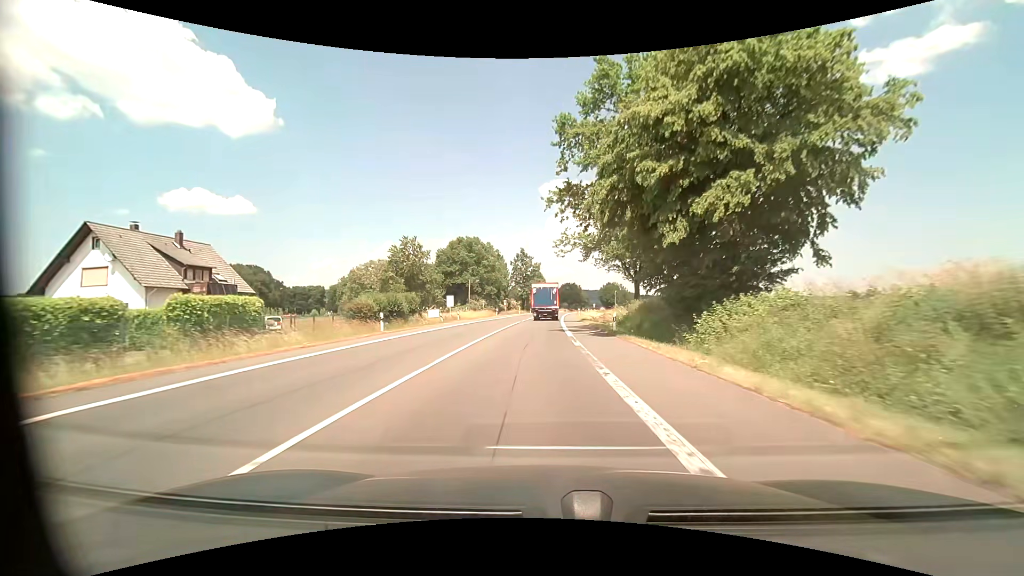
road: primary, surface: asphalt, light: Day
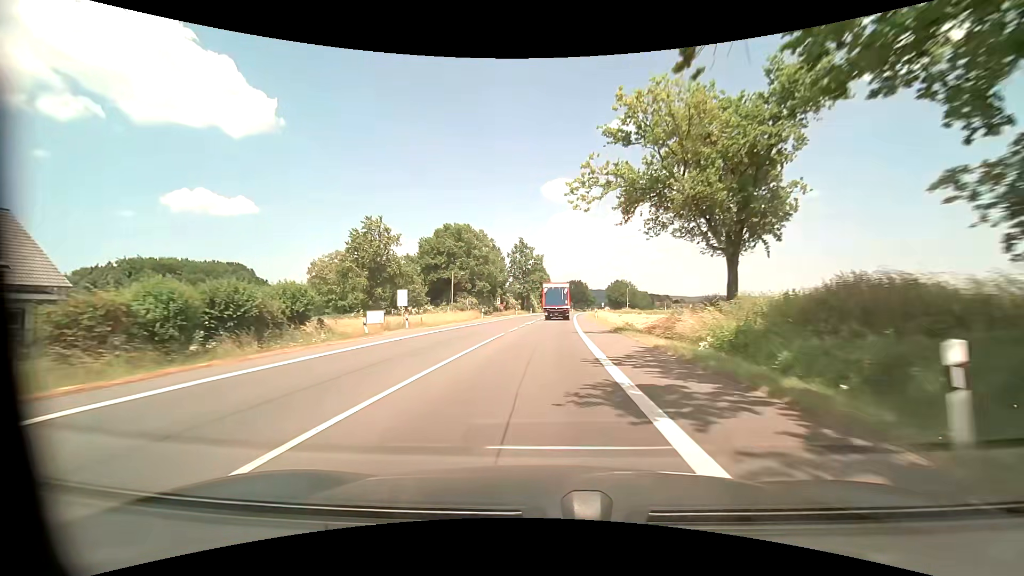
(-0.1, +21.1) m; 0°
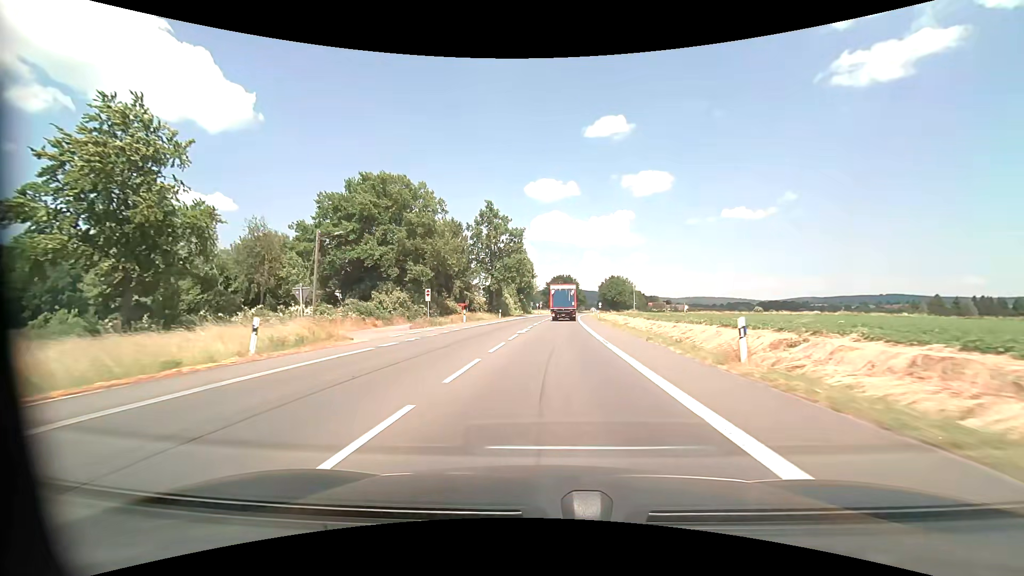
(+0.6, +42.5) m; +2°
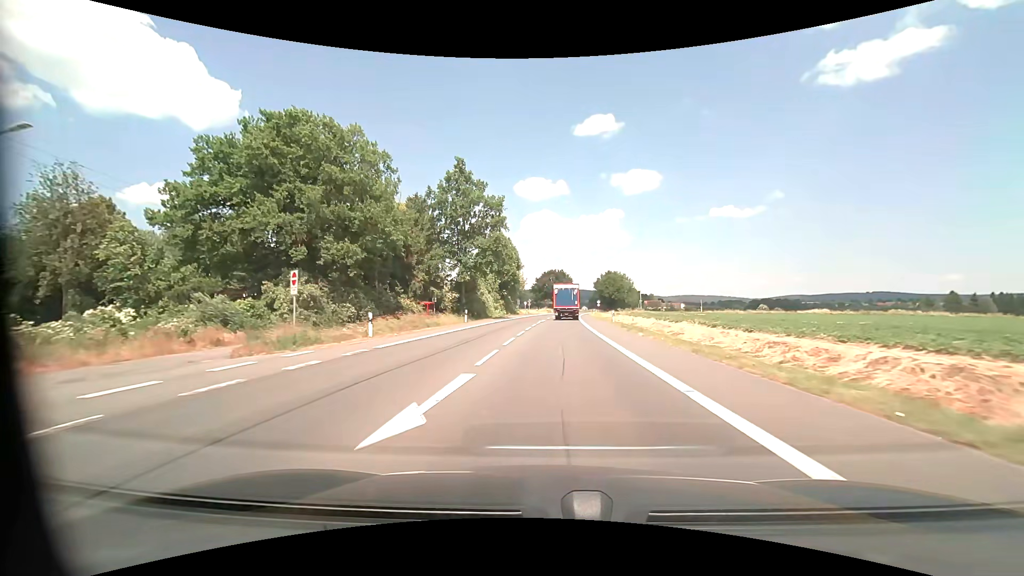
(+0.2, +21.4) m; +1°
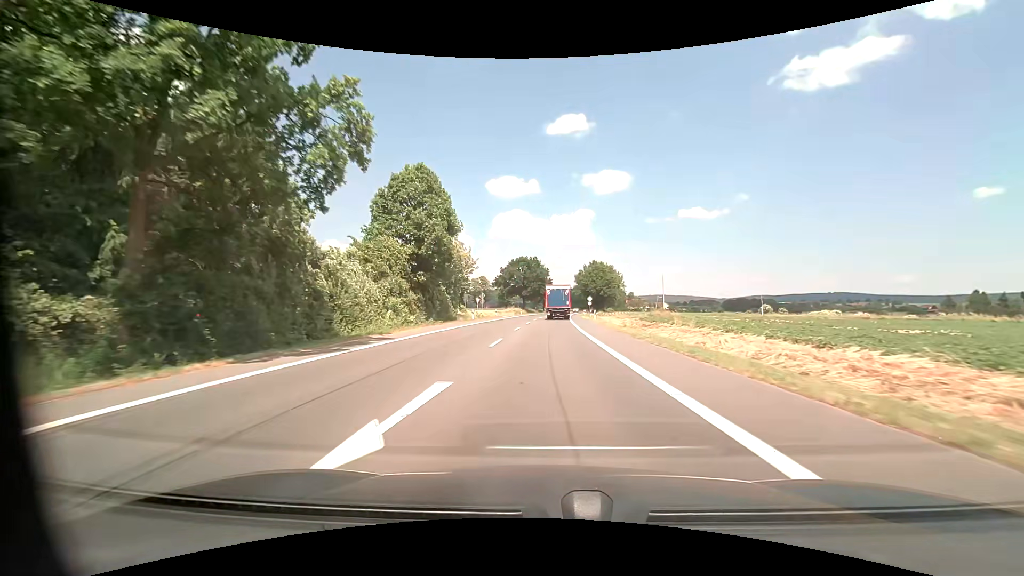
(+1.0, +42.7) m; +3°
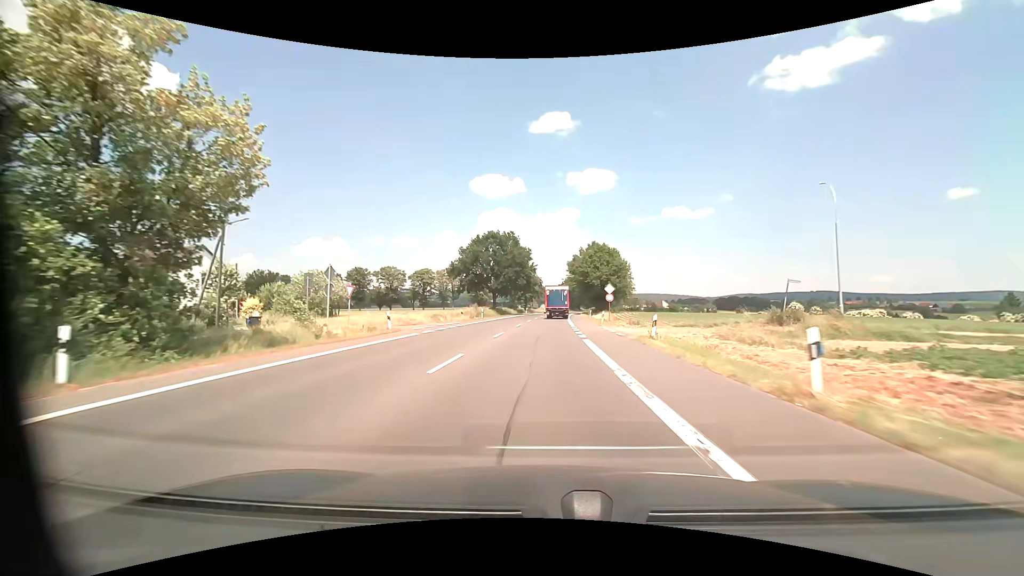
(+0.8, +42.6) m; +1°
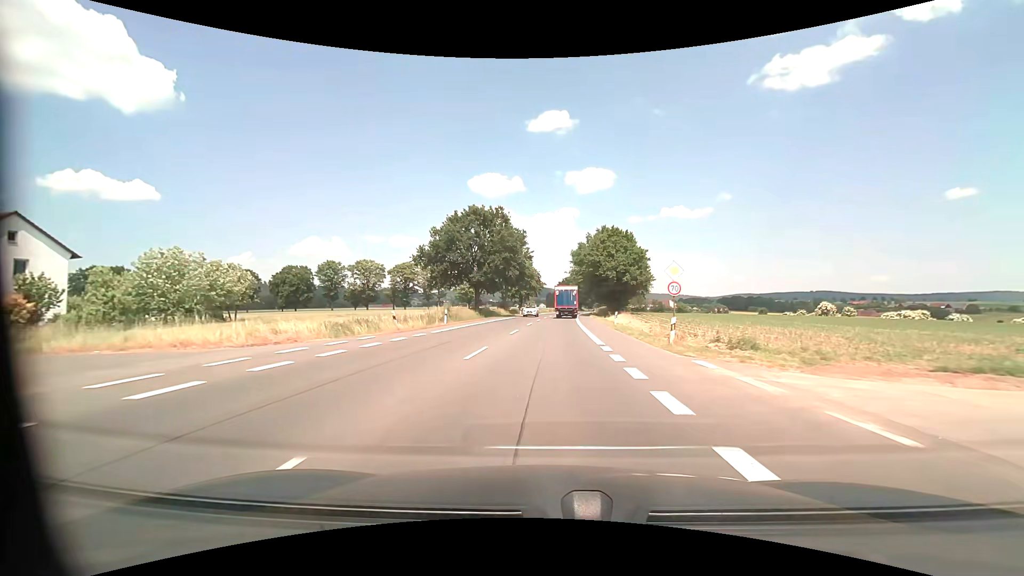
(+0.1, +21.3) m; 0°
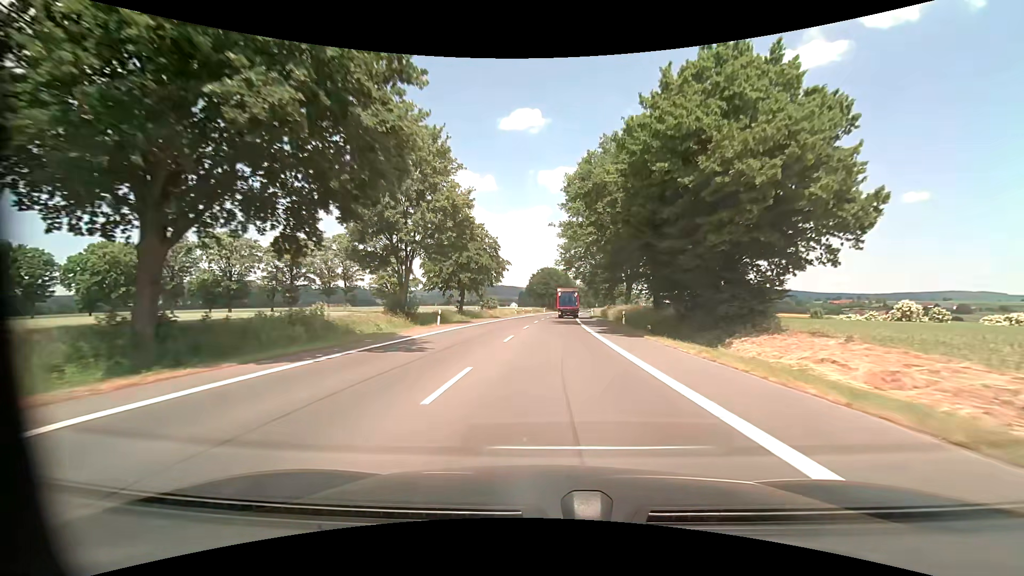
(+1.1, +53.2) m; +3°
(0, +10) (0, +20) (0, +30) (+1, +40) (+1, +50) (+2, +60) (+3, +70) (+3, +80) (+4, +90) (+5, +100) m
